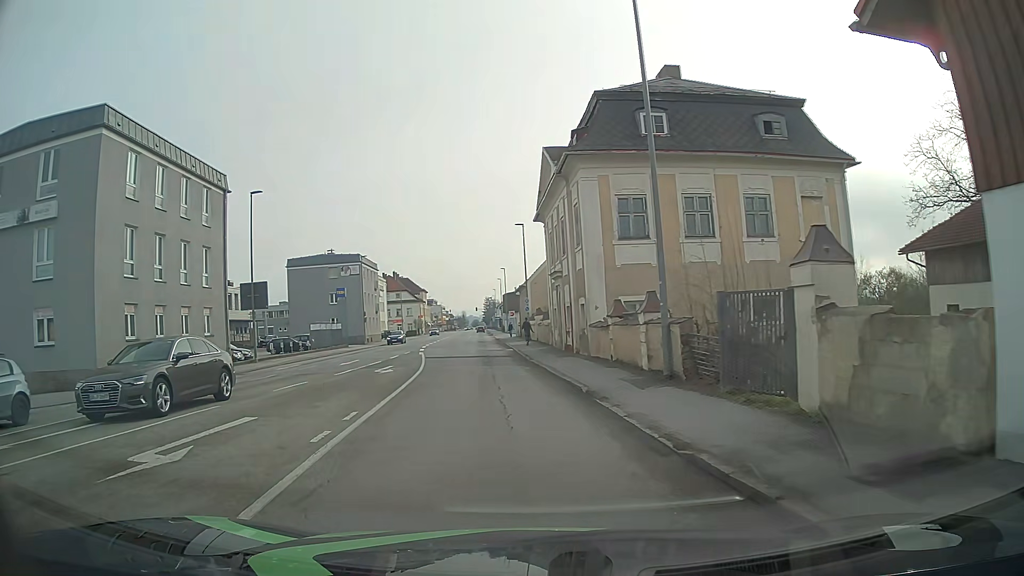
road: tertiary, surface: asphalt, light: Day
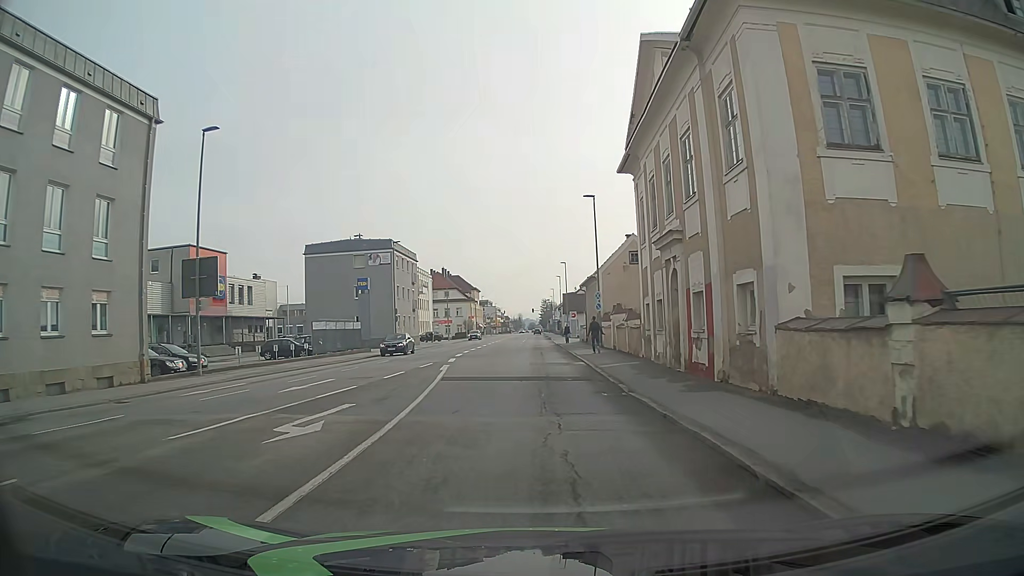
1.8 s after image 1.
(-1.1, +14.3) m; -5°
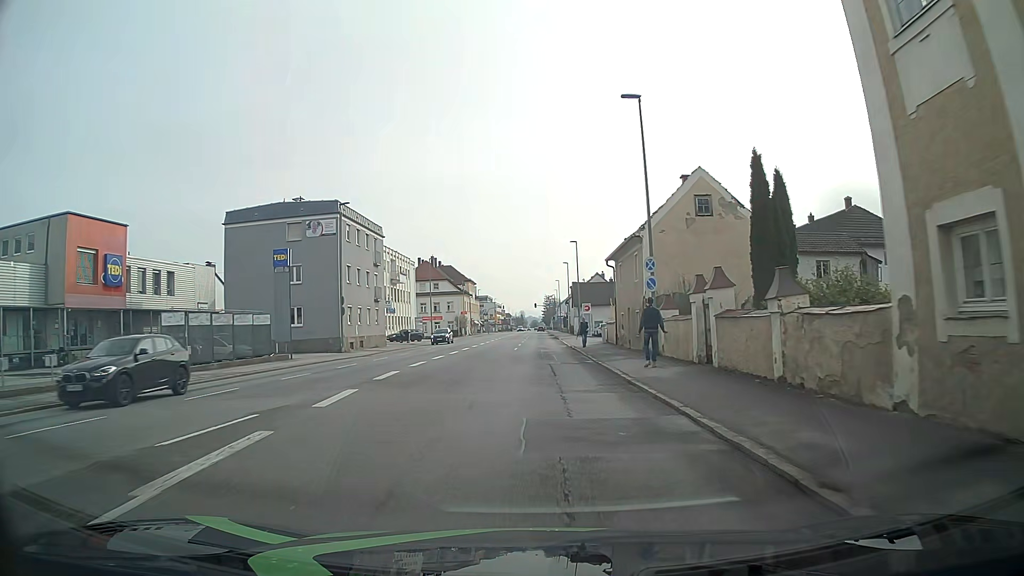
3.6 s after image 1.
(-0.1, +19.7) m; 0°
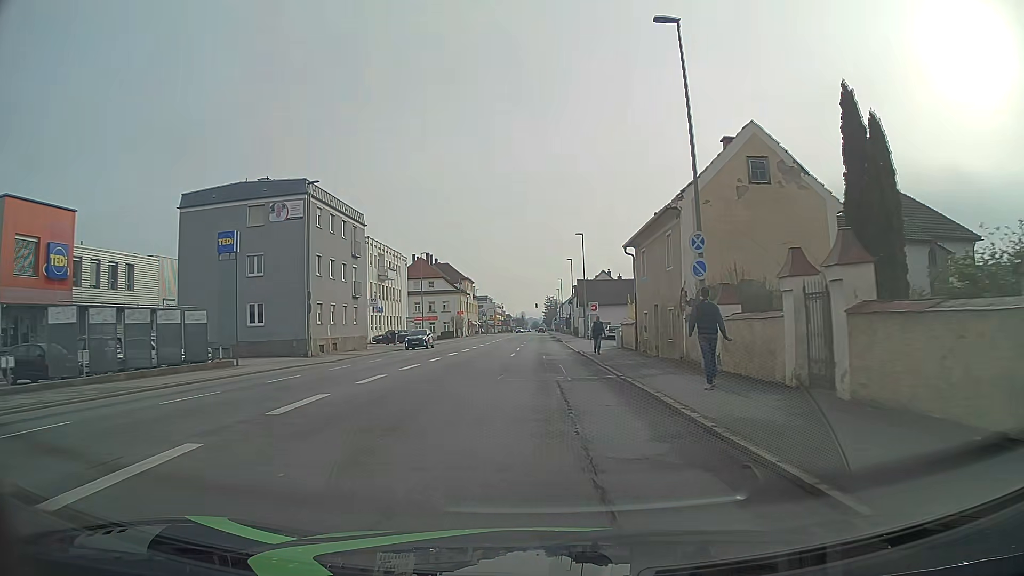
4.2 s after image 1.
(0.0, +7.4) m; +1°
